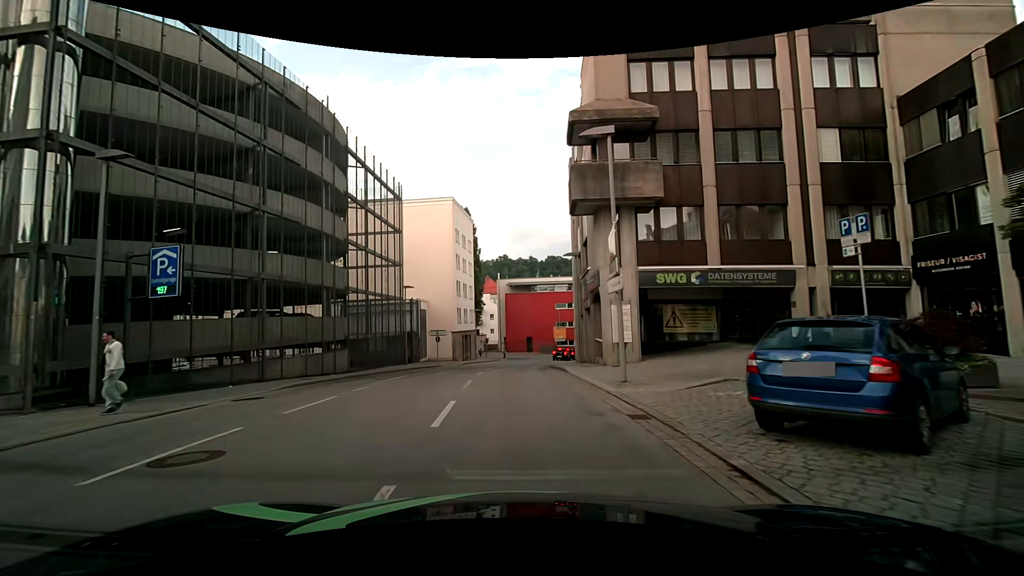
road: tertiary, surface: asphalt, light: Day
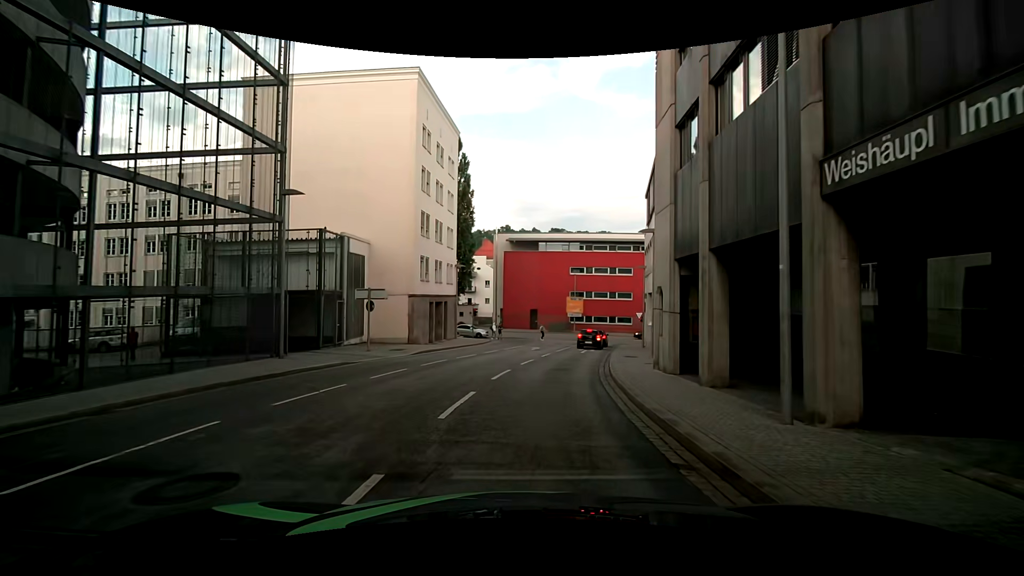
(-0.7, +22.7) m; -1°
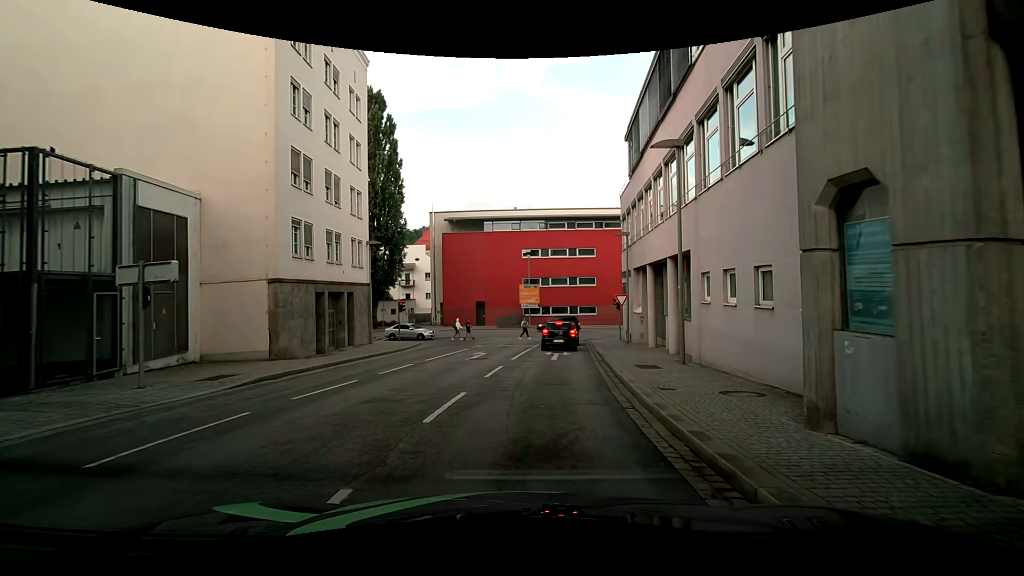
(+0.4, +11.7) m; +5°
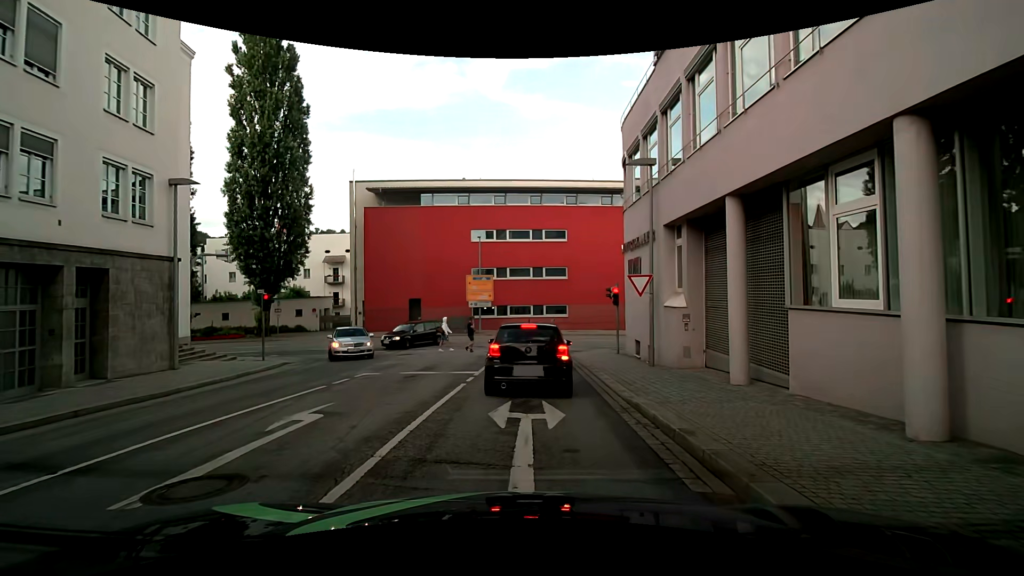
(+0.7, +13.9) m; +4°
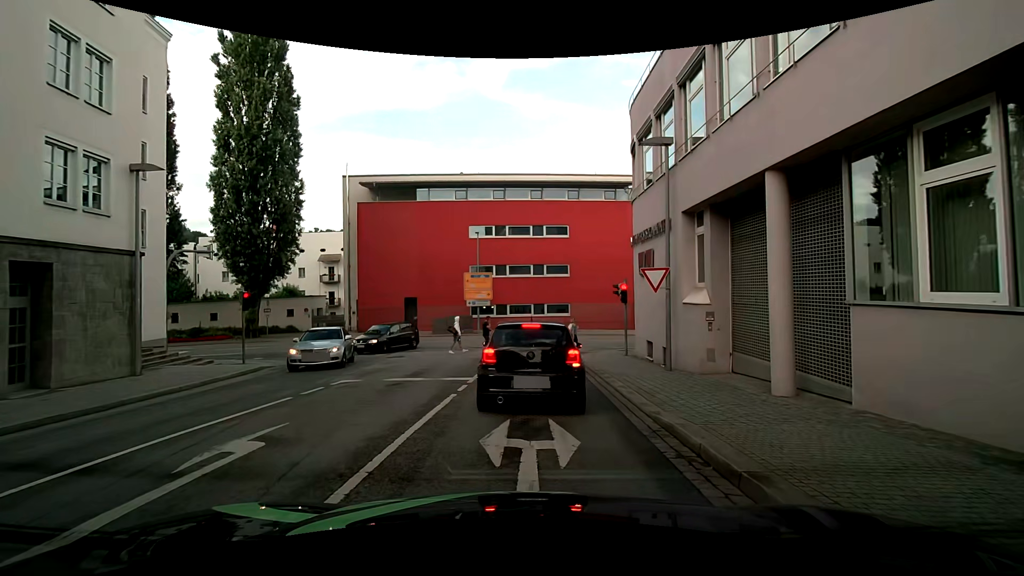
(0.0, +1.7) m; 0°
